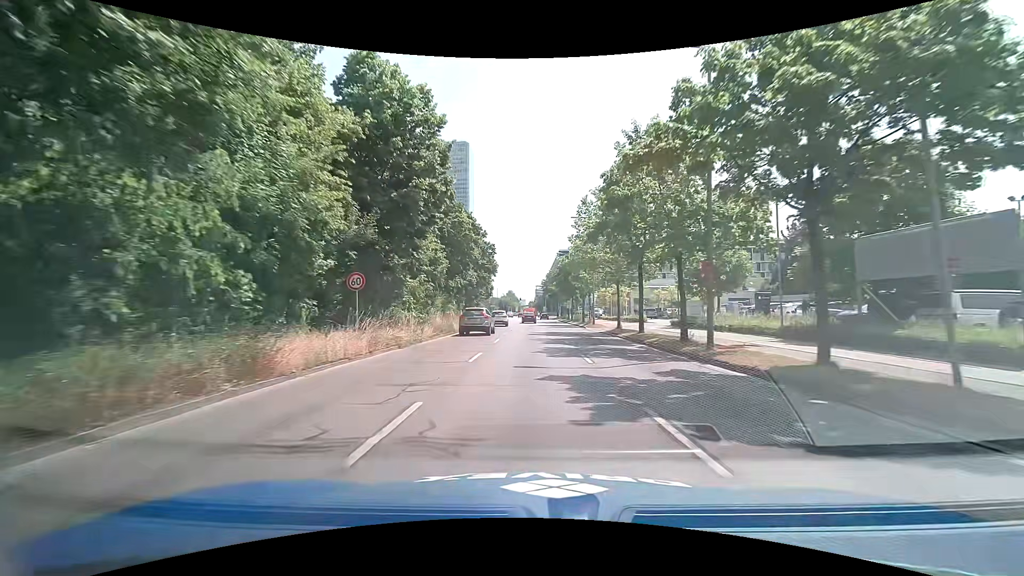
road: primary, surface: asphalt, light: Day
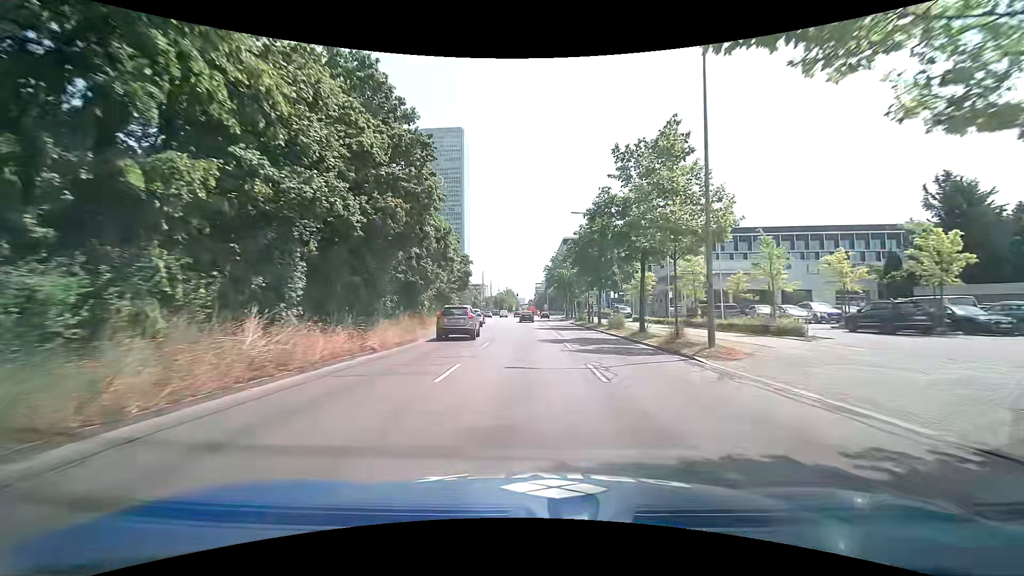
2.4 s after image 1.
(+0.4, +30.6) m; 0°
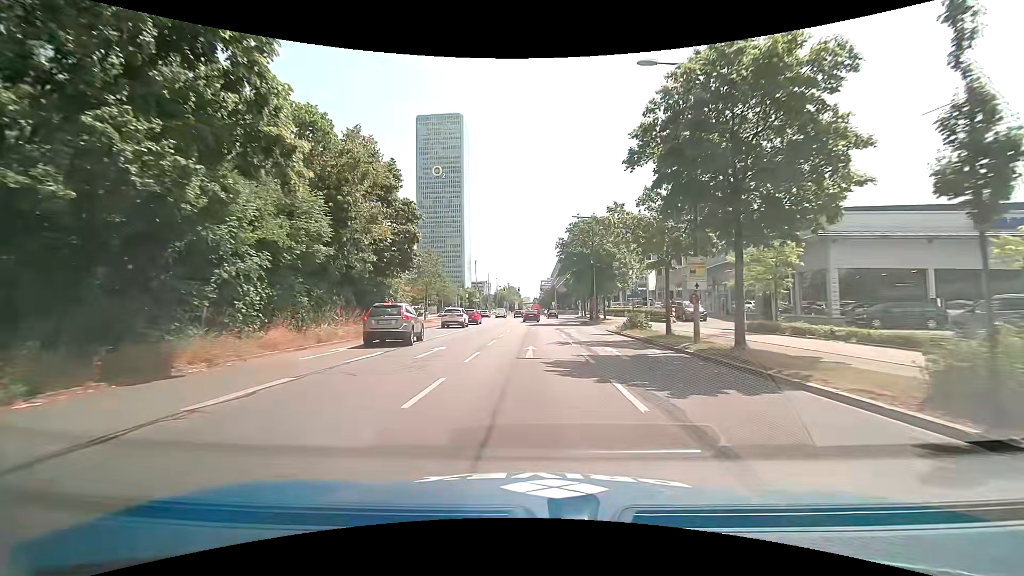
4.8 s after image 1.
(+0.3, +27.8) m; 0°
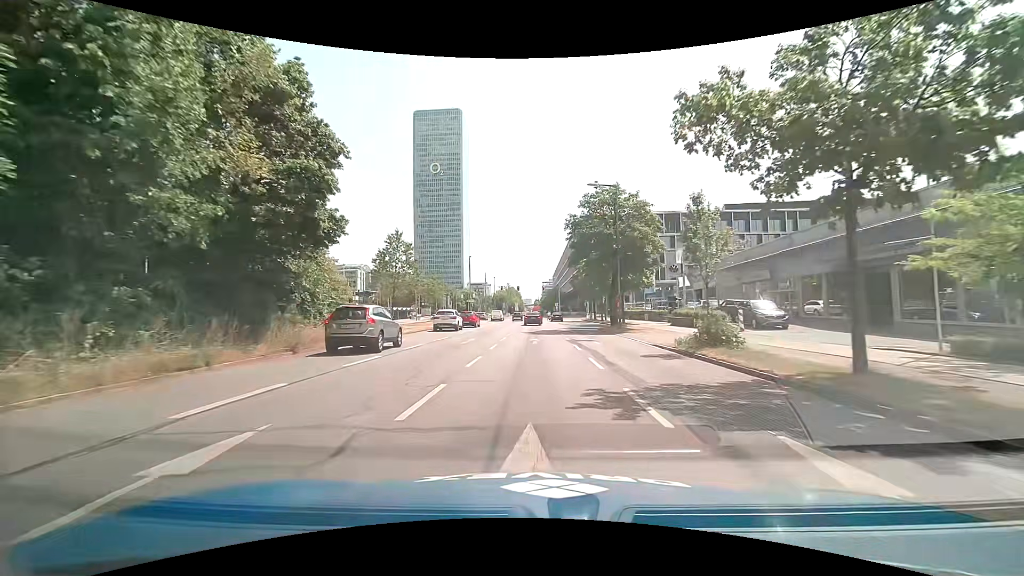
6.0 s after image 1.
(0.0, +12.8) m; 0°
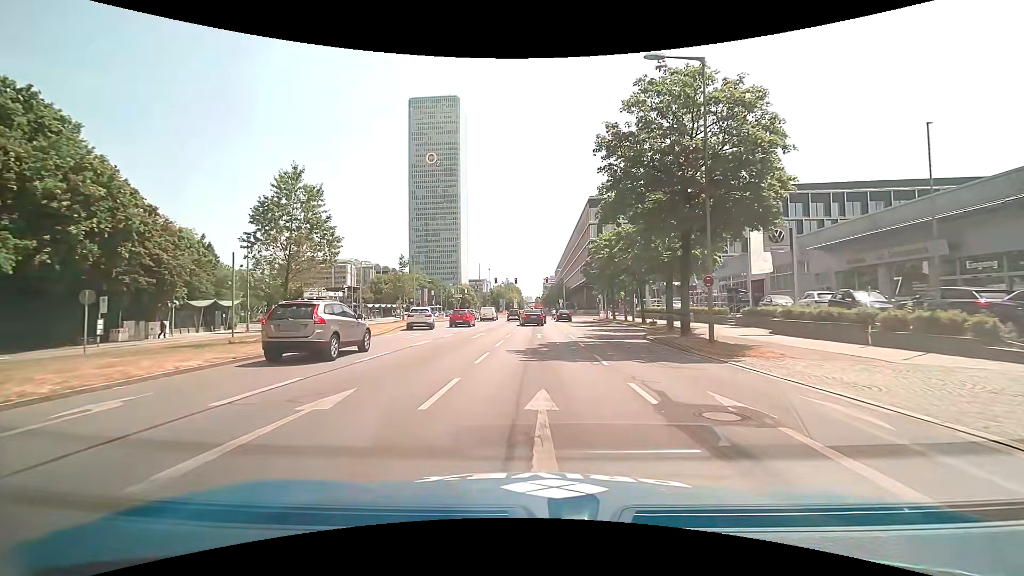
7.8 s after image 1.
(0.0, +17.5) m; 0°
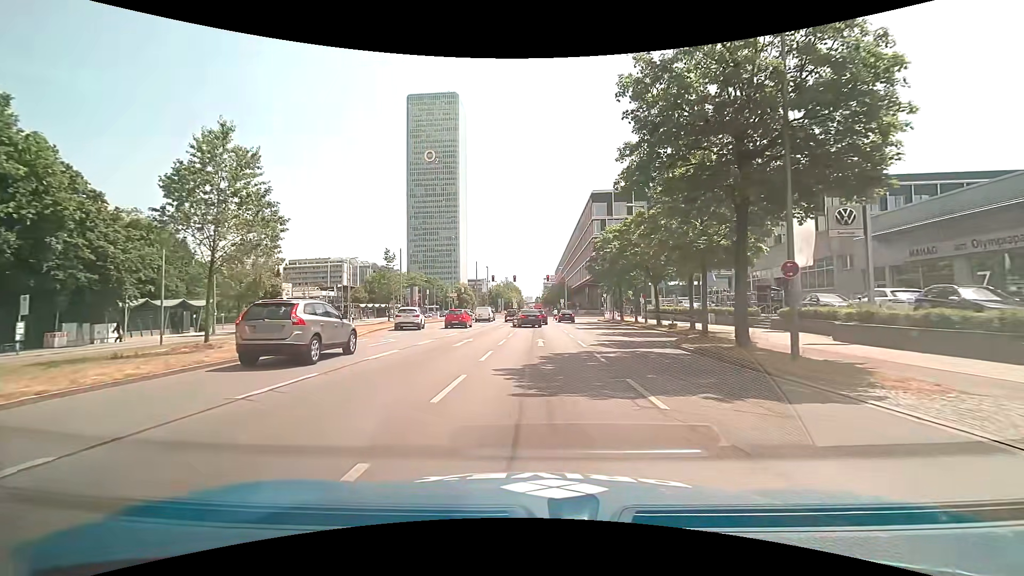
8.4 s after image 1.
(0.0, +5.4) m; 0°
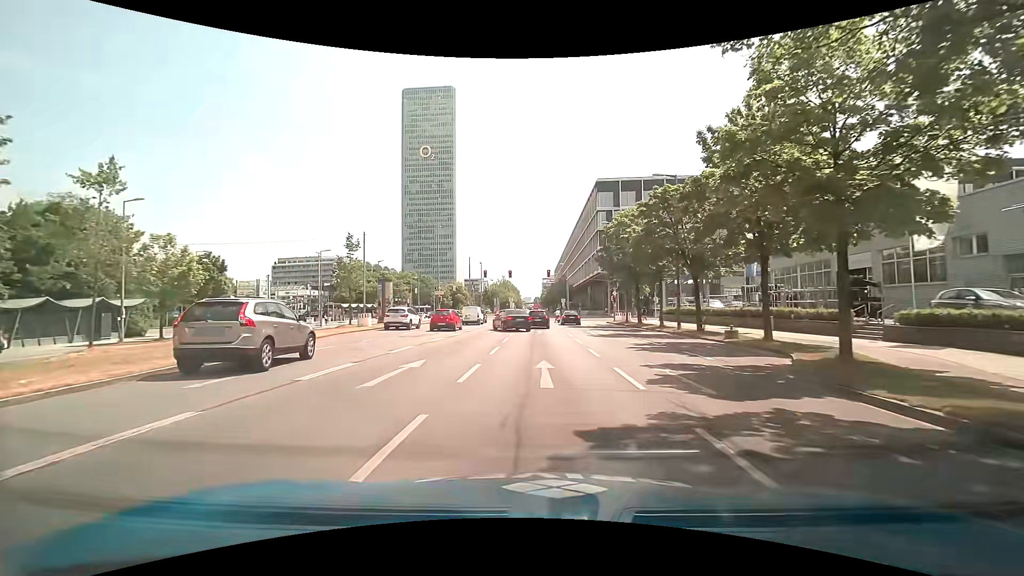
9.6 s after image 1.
(0.0, +9.9) m; 0°
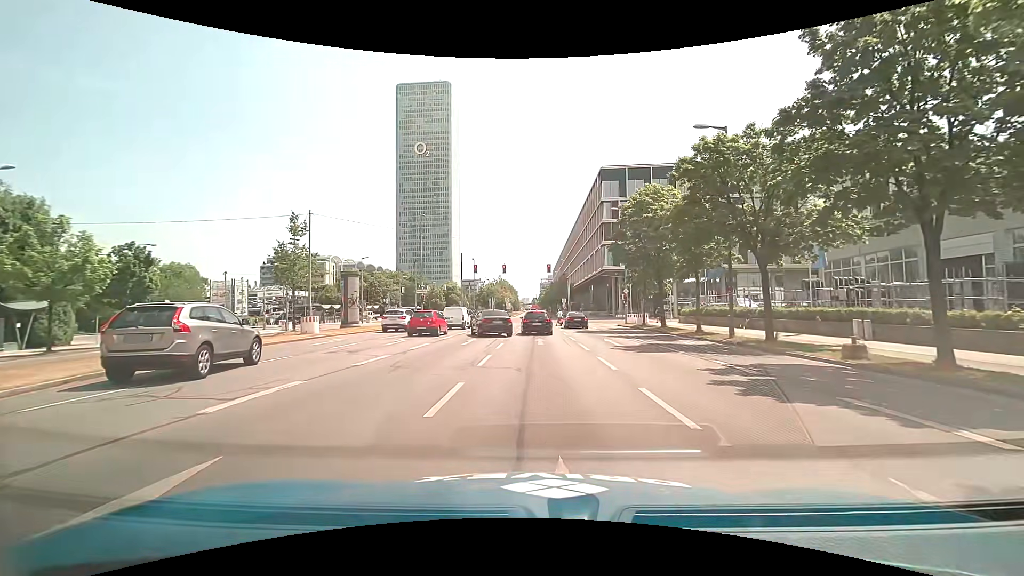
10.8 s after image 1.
(0.0, +8.8) m; 0°
